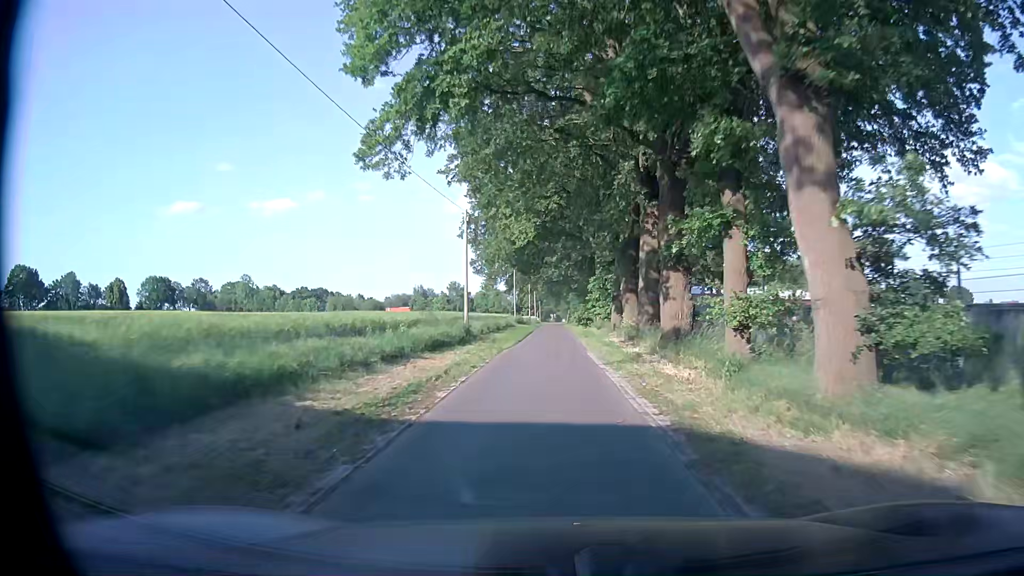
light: Day
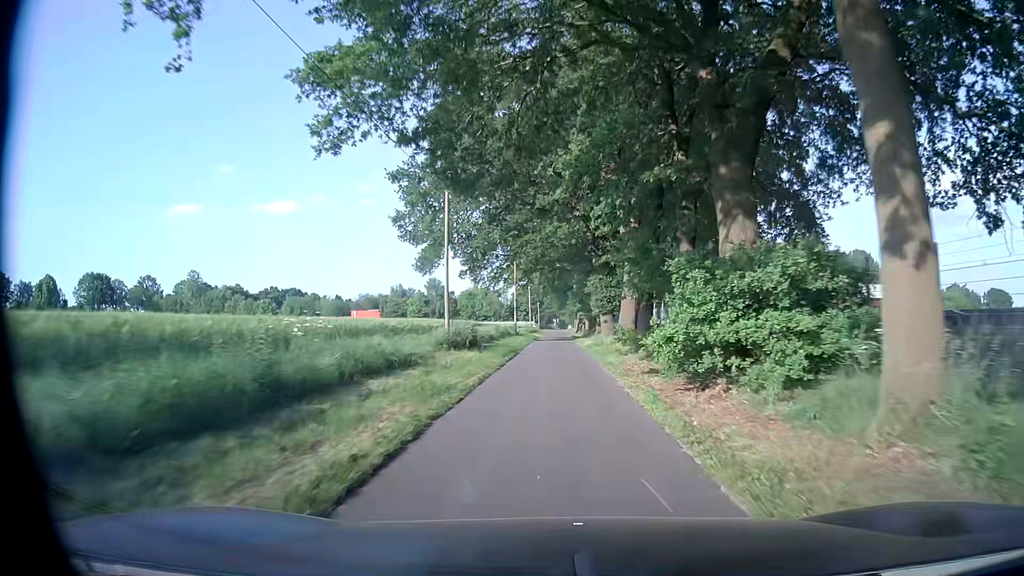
(-0.3, +43.3) m; -1°
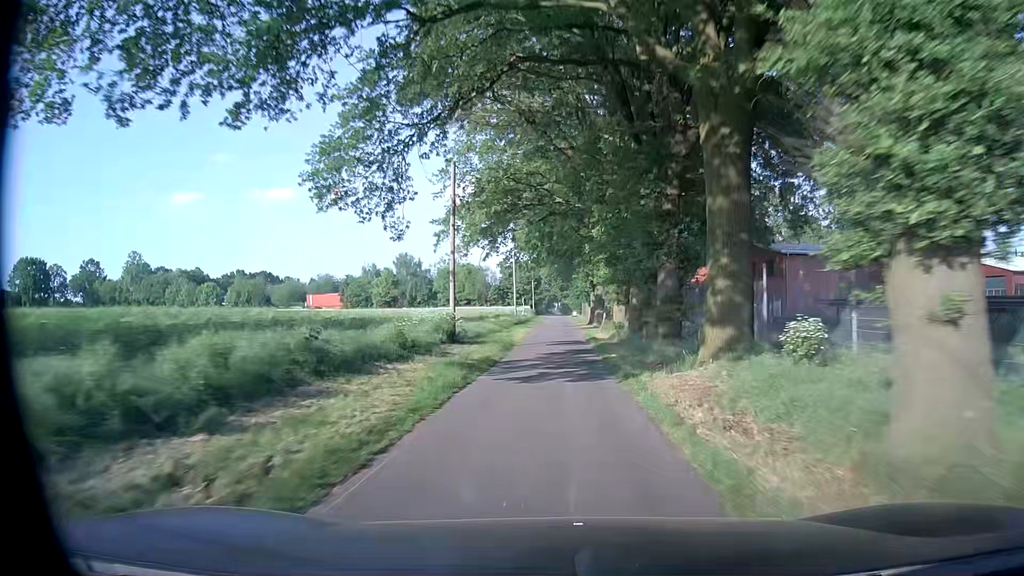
(+0.5, +35.8) m; +1°
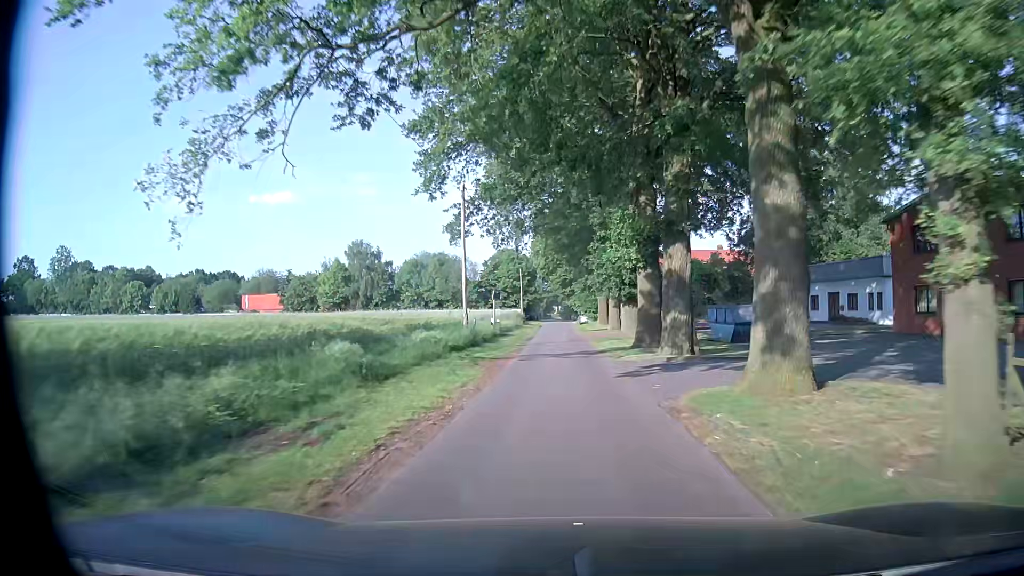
(-0.4, +34.0) m; -1°
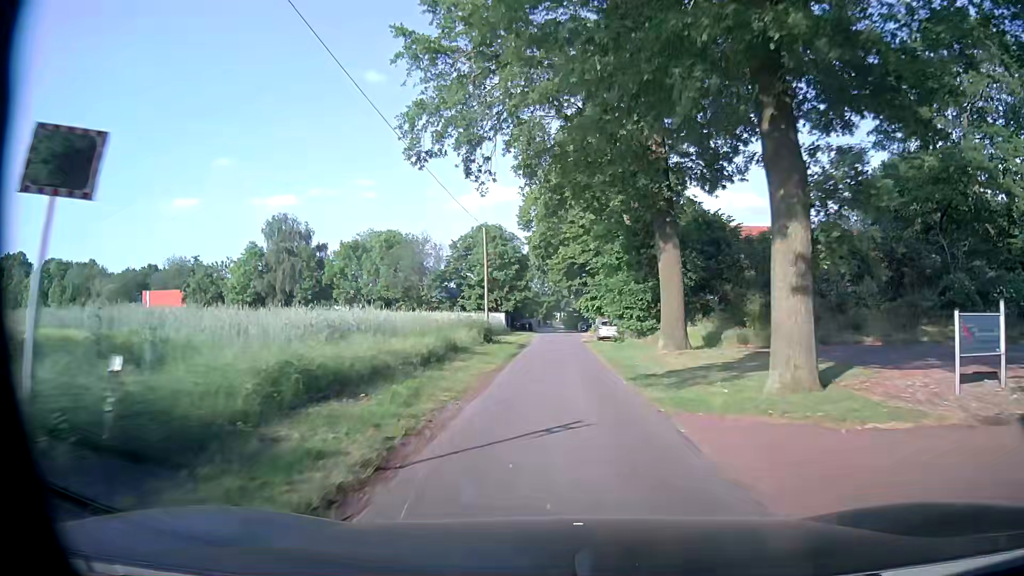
(+0.2, +33.9) m; -1°
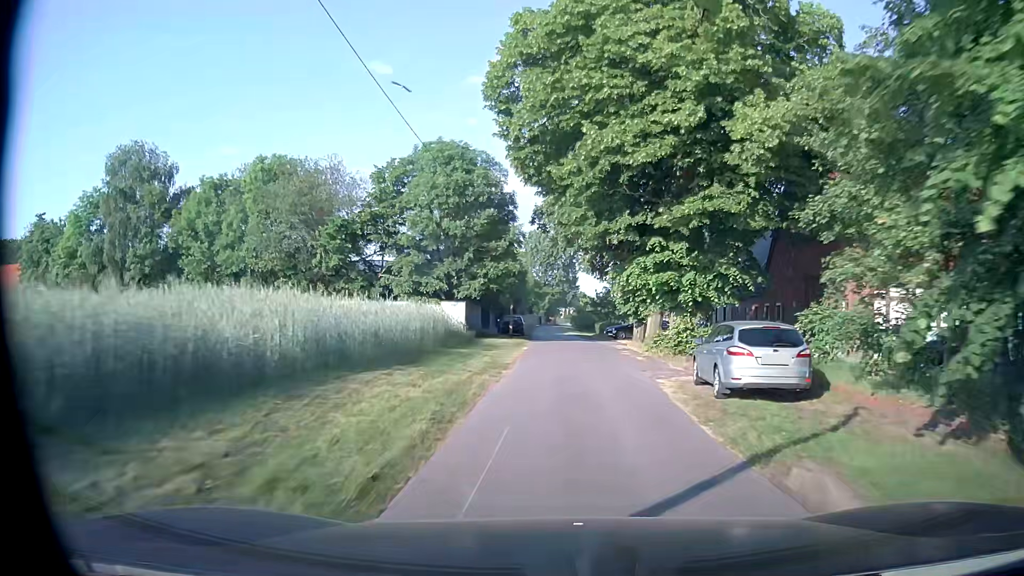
(0.0, +32.8) m; -1°
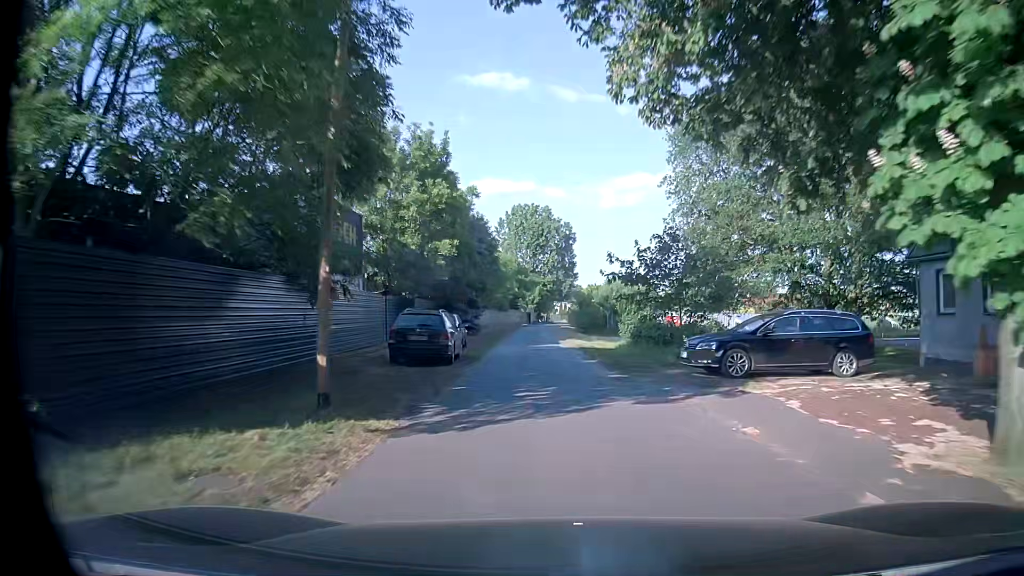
(+0.8, +30.6) m; +1°
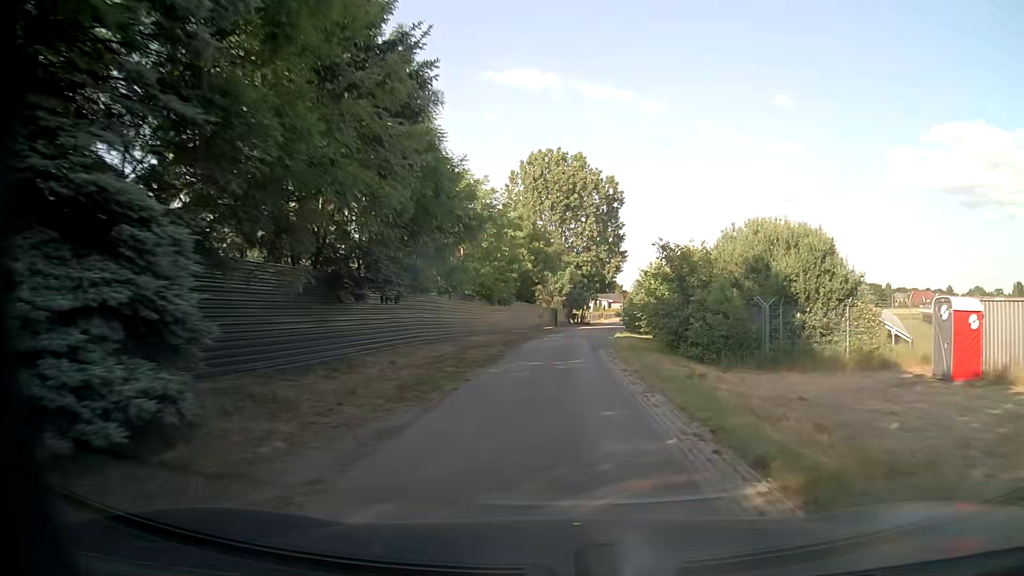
(-1.0, +38.2) m; -2°
(0, +10) (0, +20) (0, +30) (+1, +40) (+2, +50) (+3, +60) (+4, +70) (+5, +80) (+7, +90) (+8, +100) m
